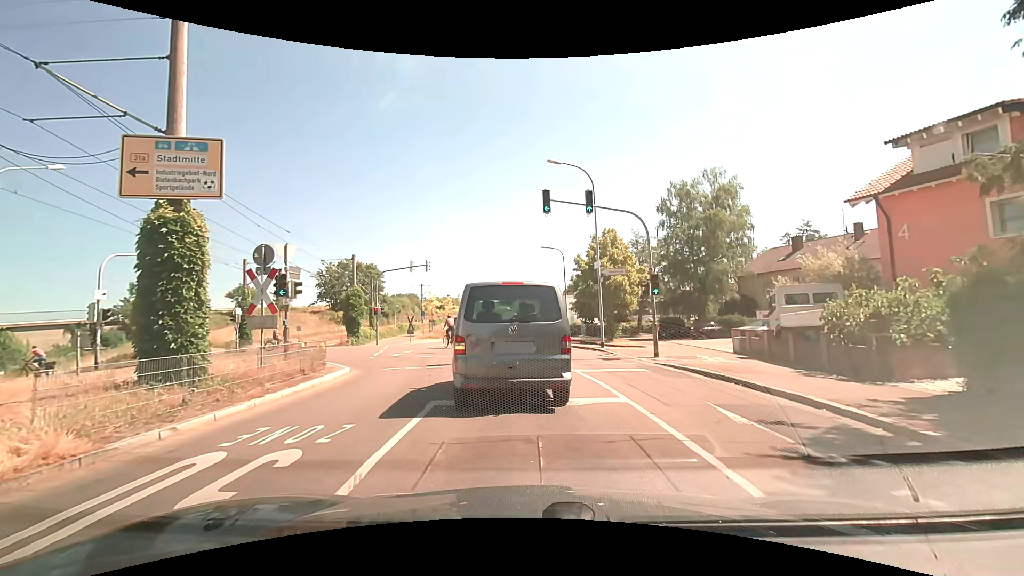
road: residential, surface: asphalt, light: Day
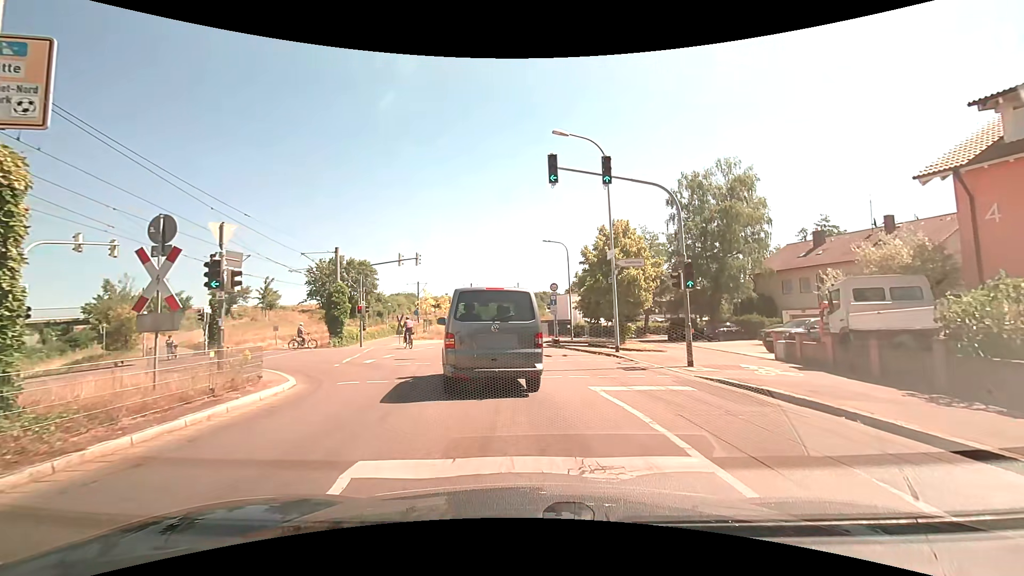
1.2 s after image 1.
(0.0, +4.0) m; -1°
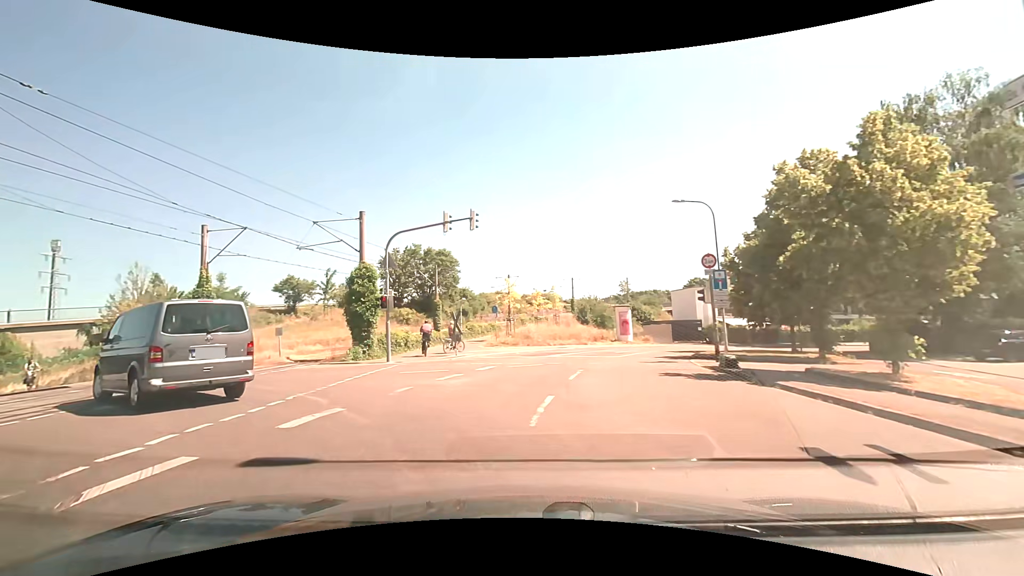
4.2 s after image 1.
(-0.4, +14.3) m; -10°
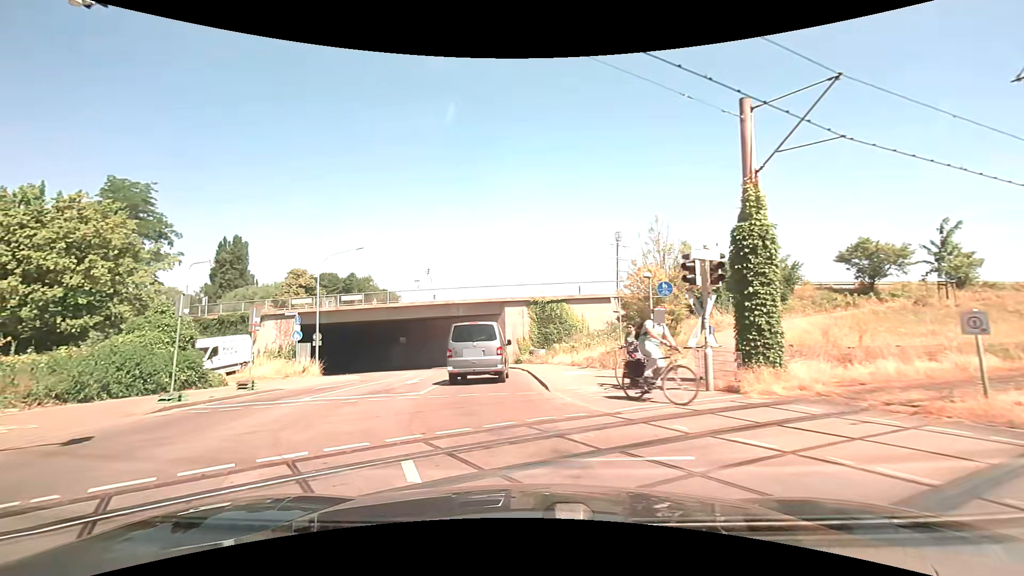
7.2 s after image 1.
(-8.1, +14.0) m; -57°
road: tertiary
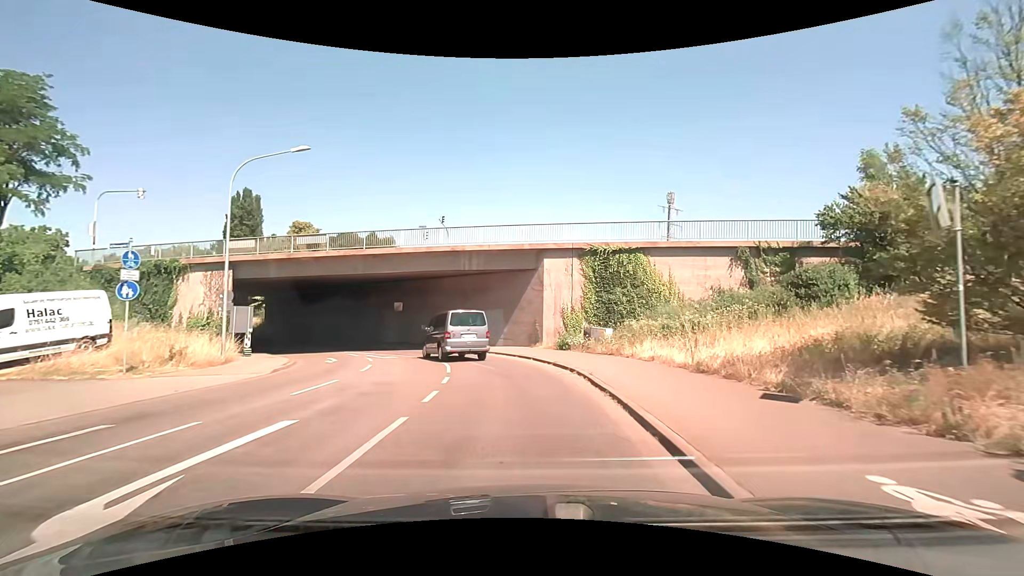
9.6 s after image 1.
(-0.8, +16.5) m; -3°
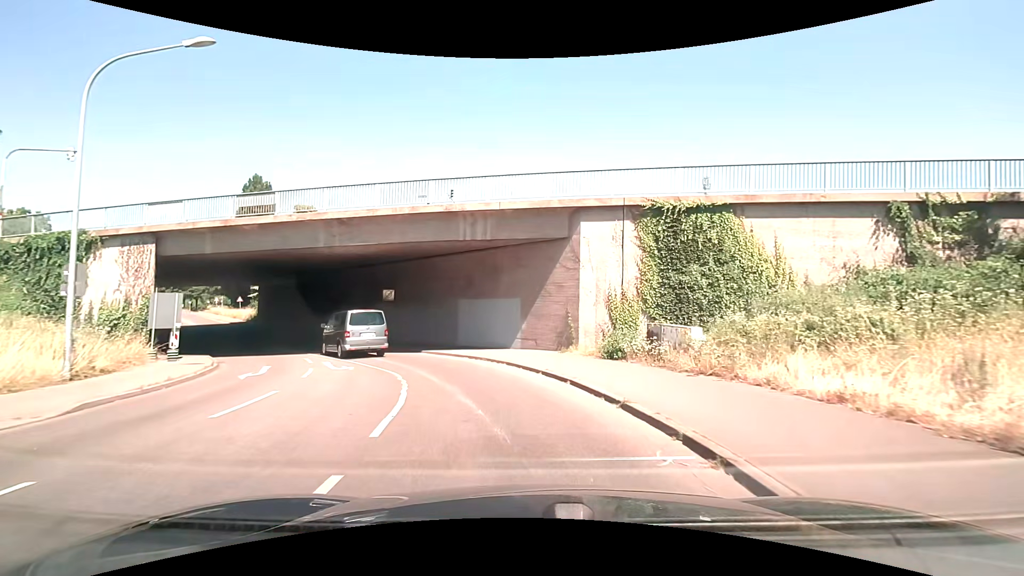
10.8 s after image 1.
(-0.2, +8.9) m; -3°
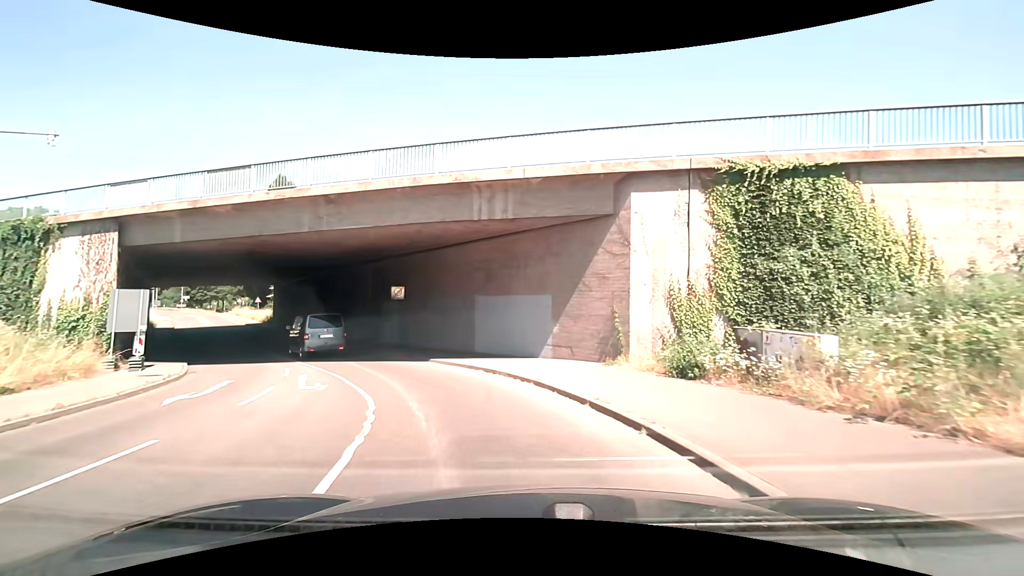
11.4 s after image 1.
(-0.1, +4.4) m; -3°
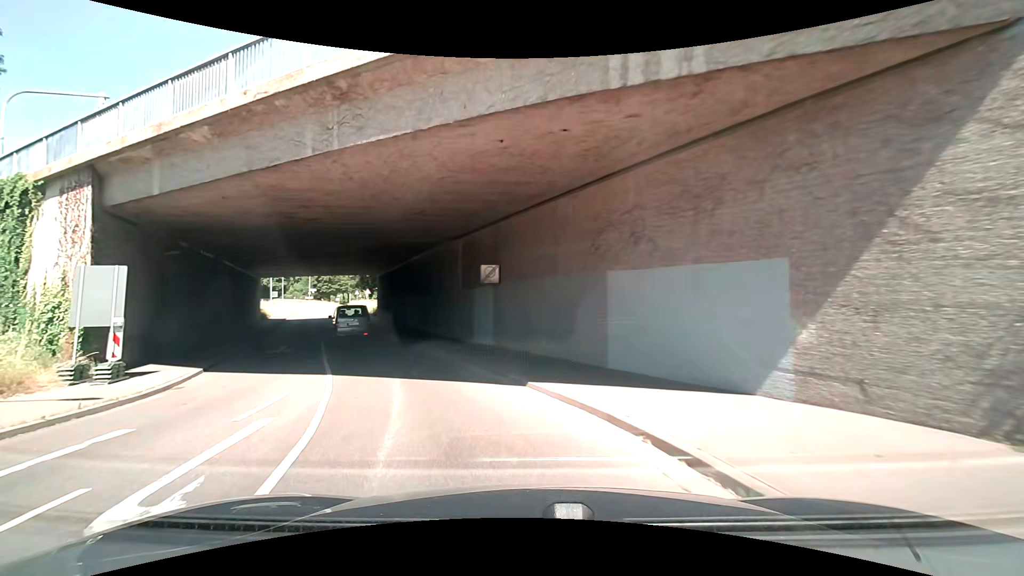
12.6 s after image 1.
(-0.9, +8.8) m; -14°
